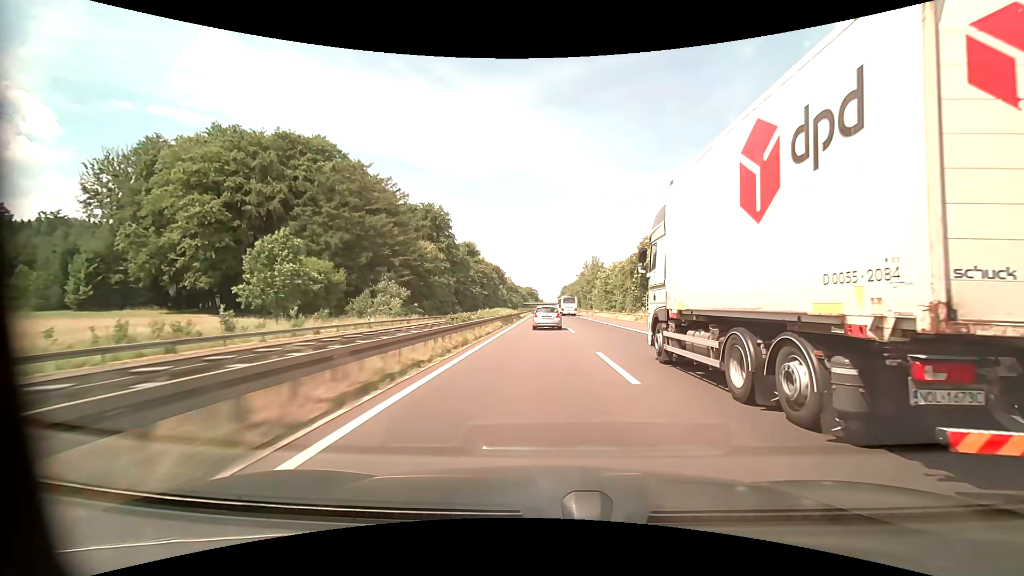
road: motorway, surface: asphalt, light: Day
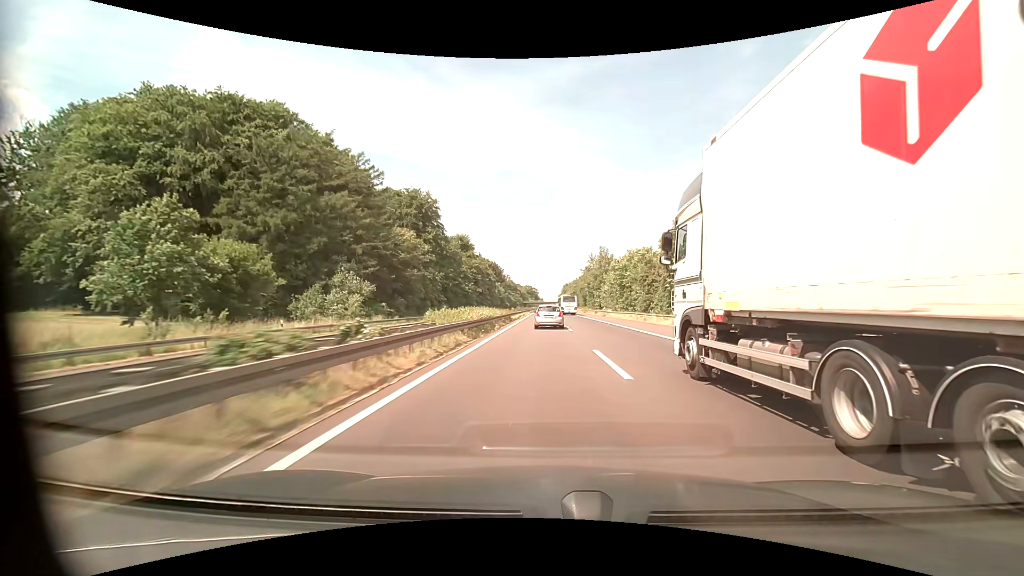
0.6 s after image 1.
(0.0, +17.6) m; 0°
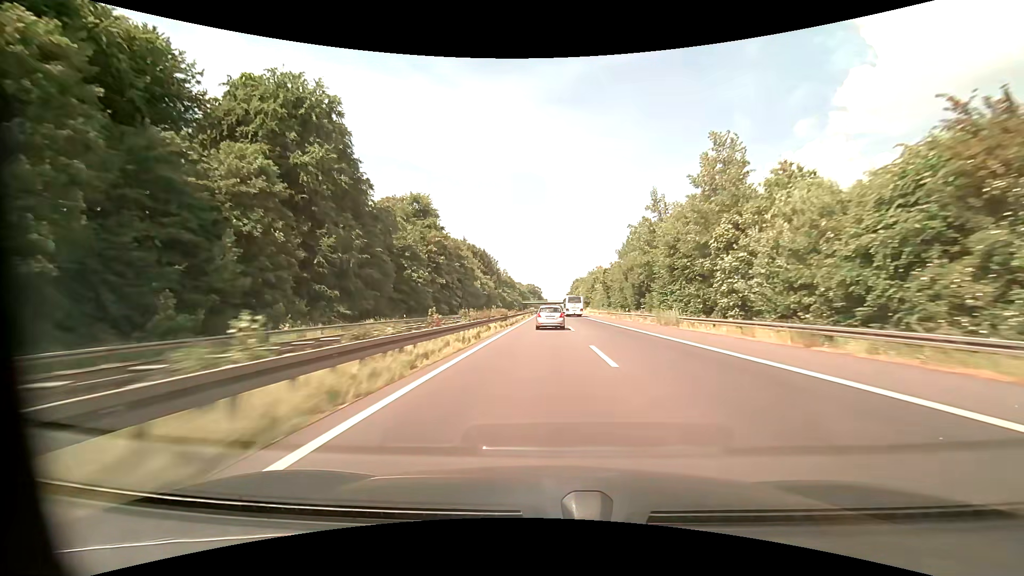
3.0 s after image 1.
(-0.1, +70.8) m; 0°
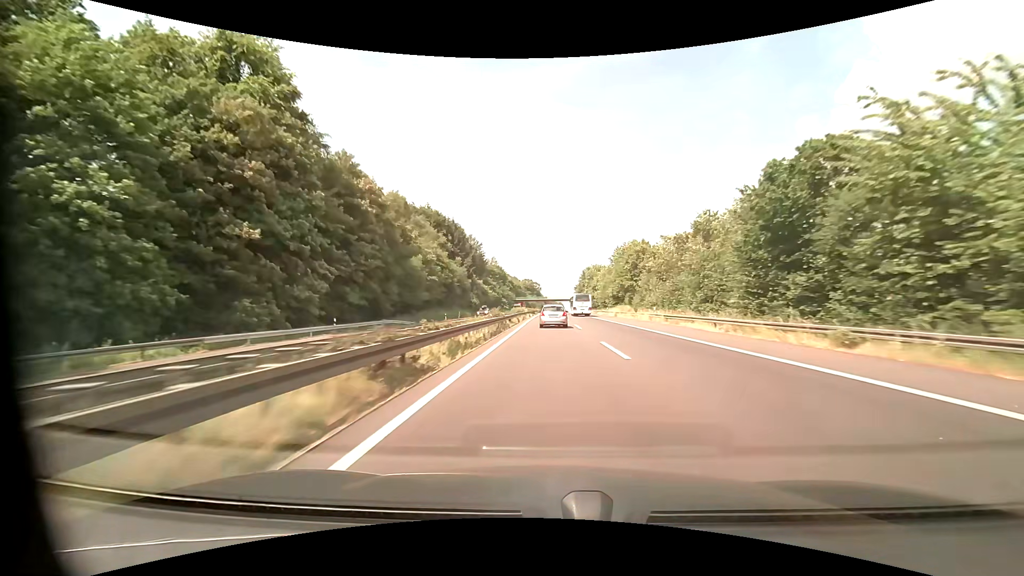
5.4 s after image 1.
(-0.3, +71.1) m; 0°
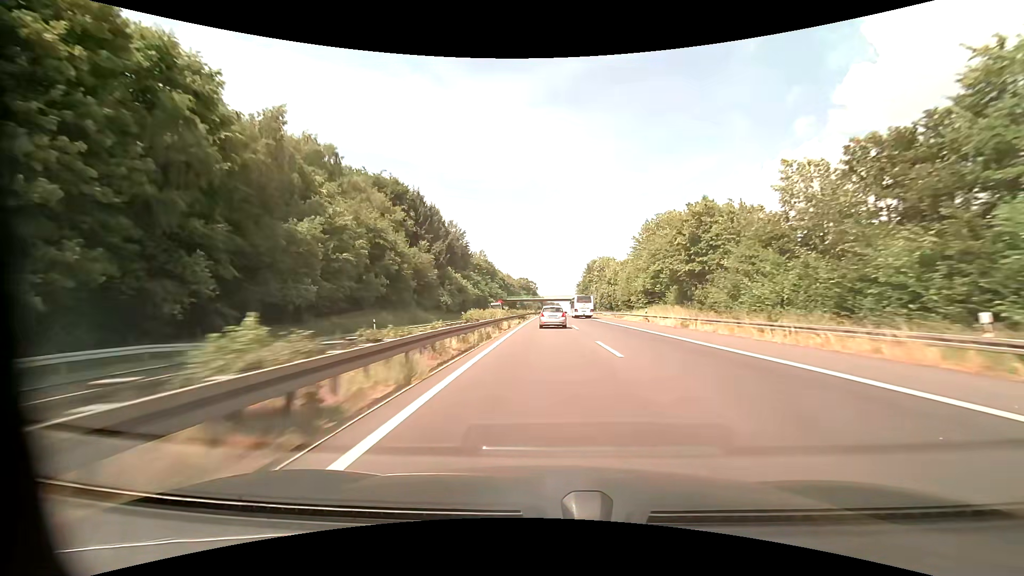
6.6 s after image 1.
(+0.2, +35.7) m; 0°
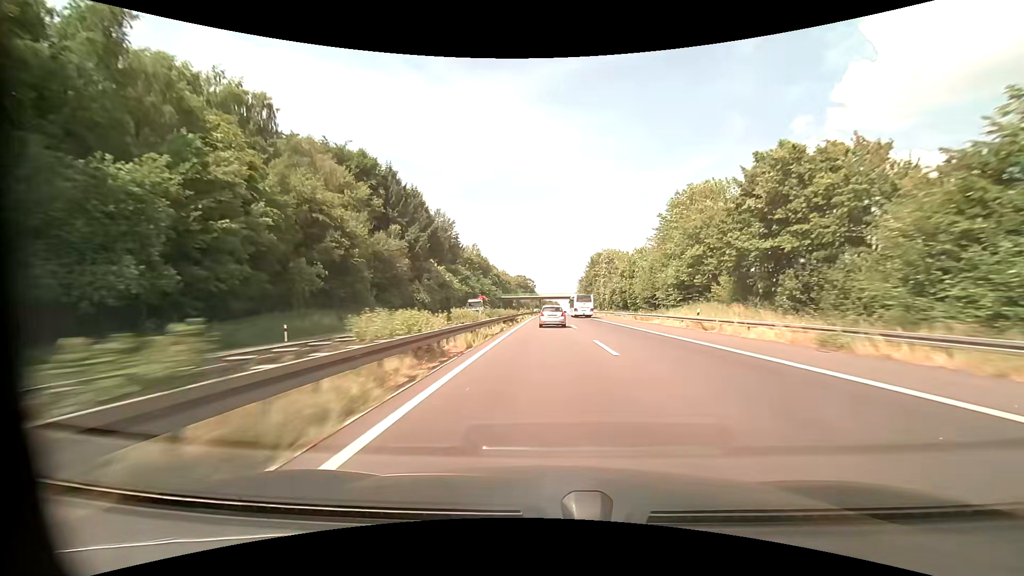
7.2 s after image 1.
(+0.1, +17.9) m; 0°
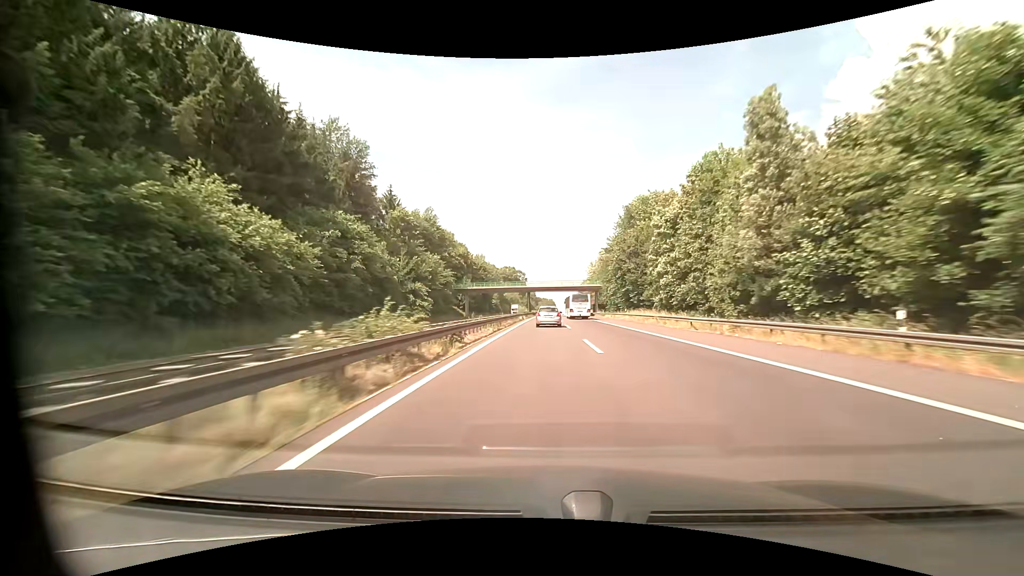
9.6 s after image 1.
(+0.5, +72.0) m; +1°
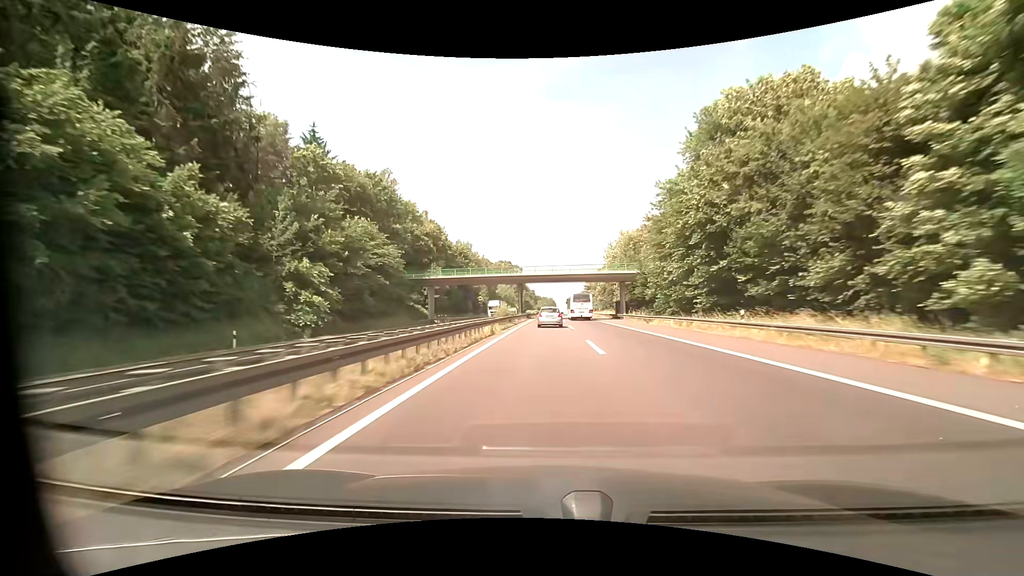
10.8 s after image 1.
(-0.1, +36.6) m; 0°
(0, +10) (0, +20) (0, +30) (0, +40) (0, +50) (0, +60) (0, +70) (0, +80) (+1, +90) (+1, +100) m
